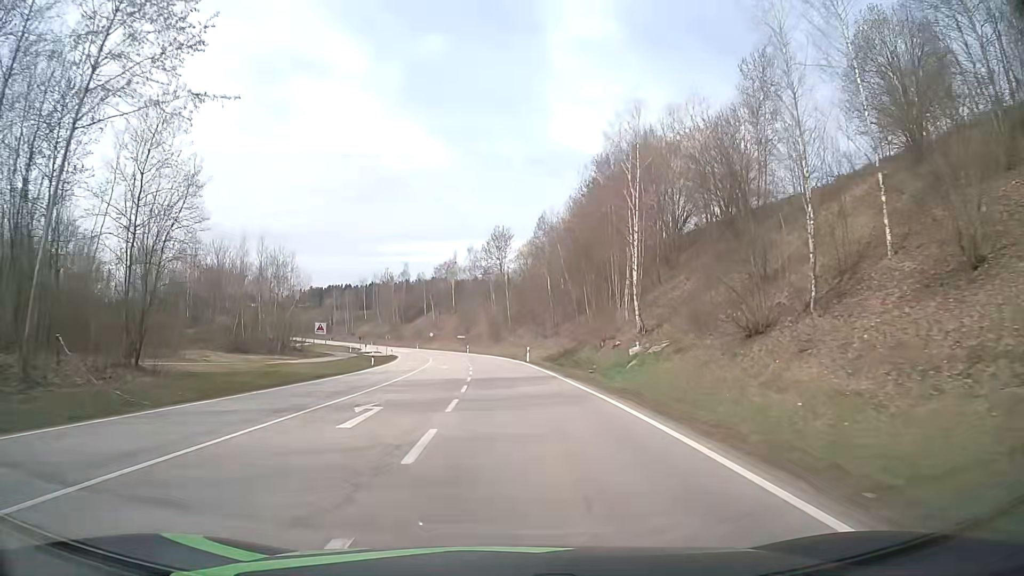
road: secondary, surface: asphalt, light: Day
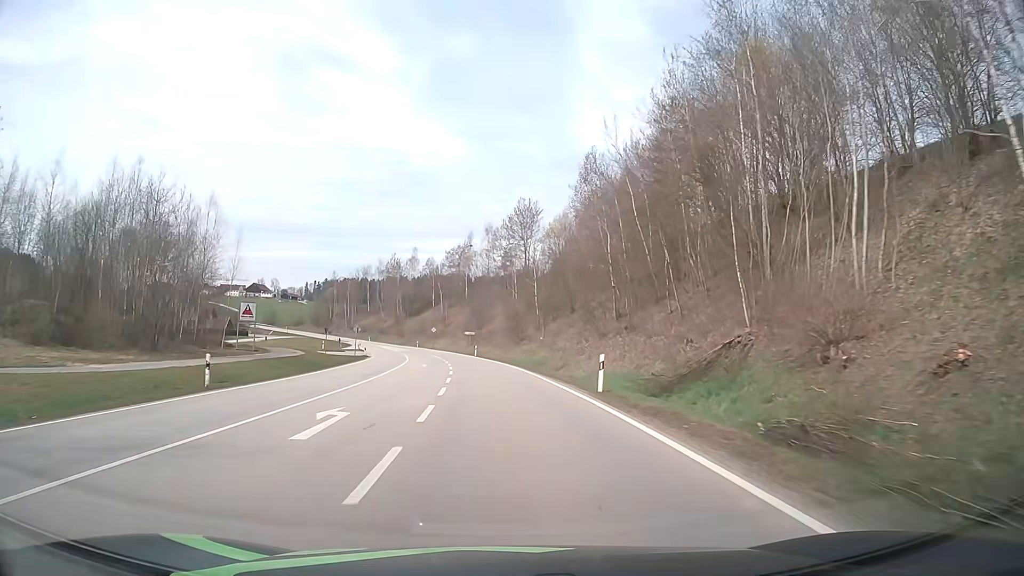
(-0.2, +31.9) m; -1°
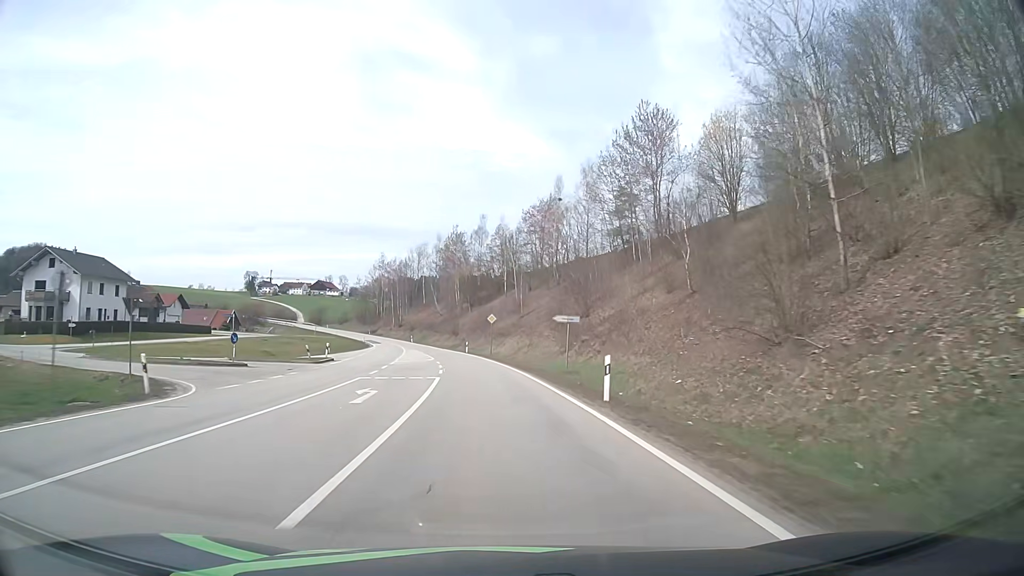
(-3.1, +54.9) m; -7°
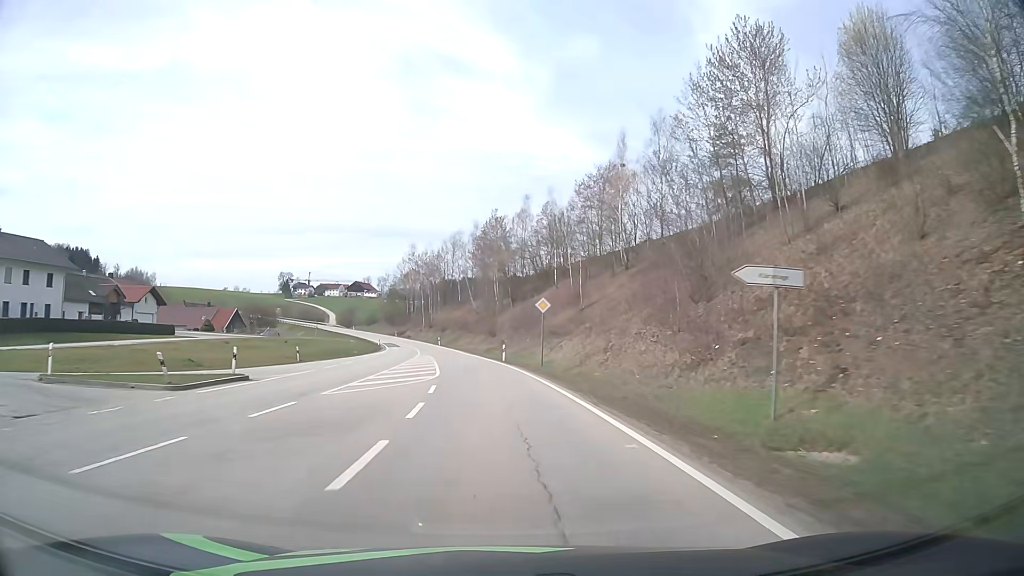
(-0.7, +23.0) m; -4°
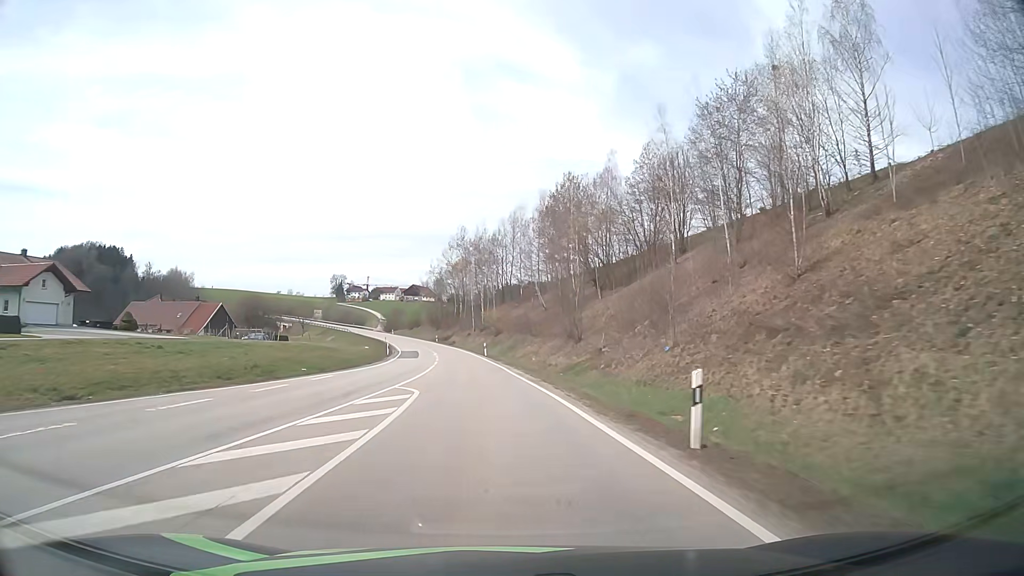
(-1.8, +35.5) m; -6°
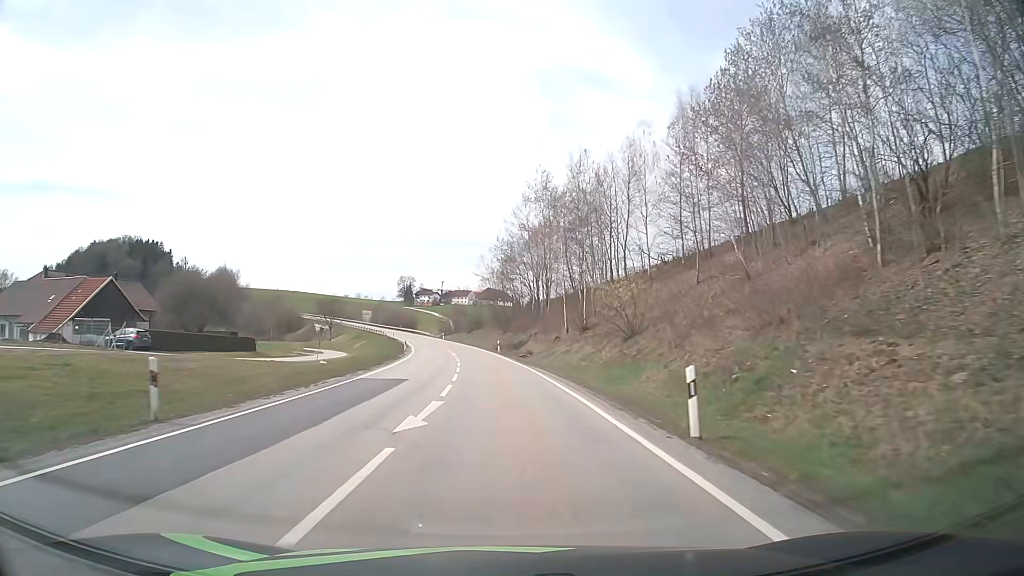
(-3.4, +48.9) m; -7°
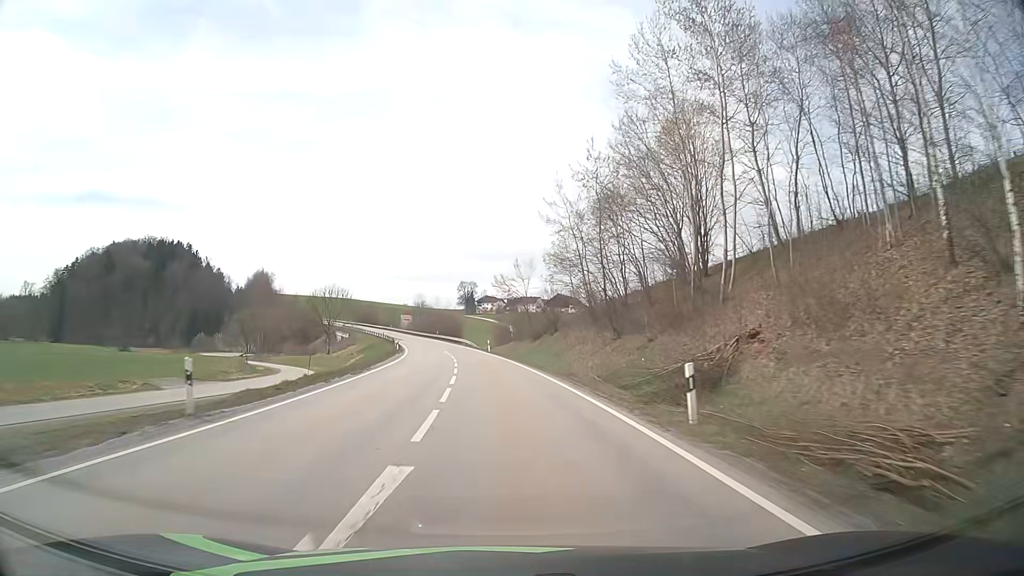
(-2.6, +50.0) m; -6°
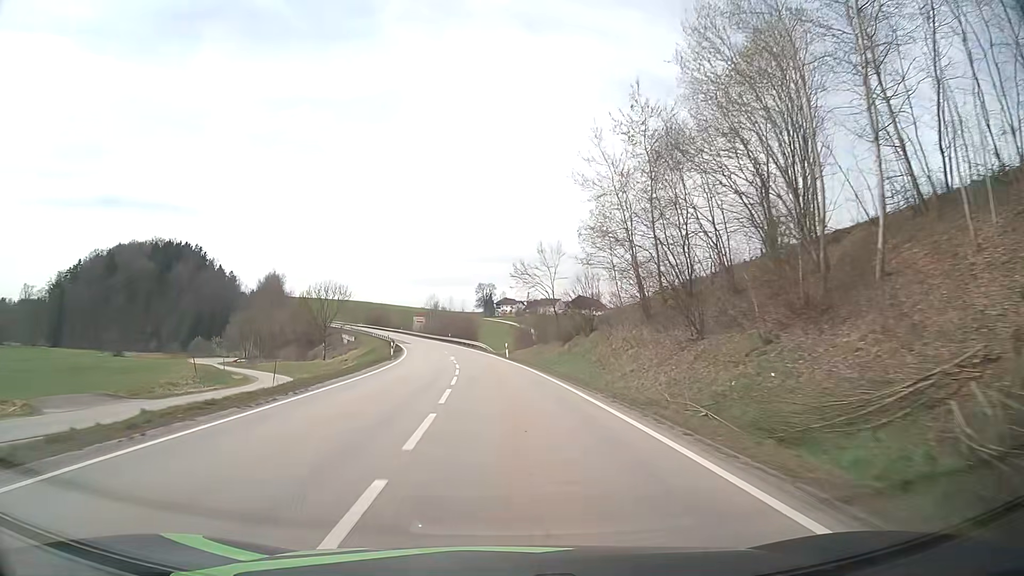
(-0.2, +12.6) m; -2°
(0, +10) (0, +20) (-1, +30) (-2, +40) (-3, +50) (-4, +60) (-6, +70) (-7, +80) (-9, +89) (-12, +99) m
